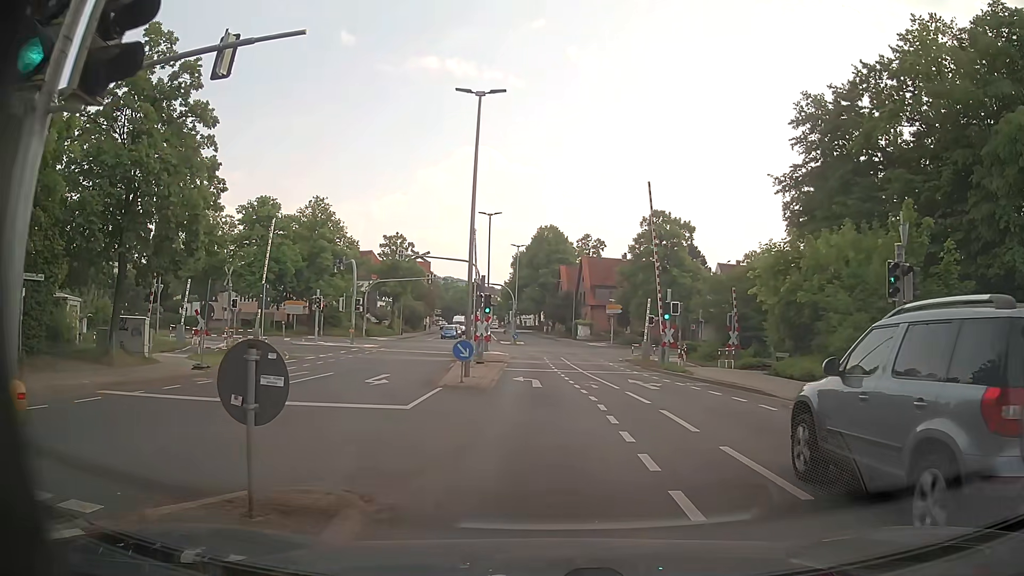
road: tertiary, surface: asphalt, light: Day
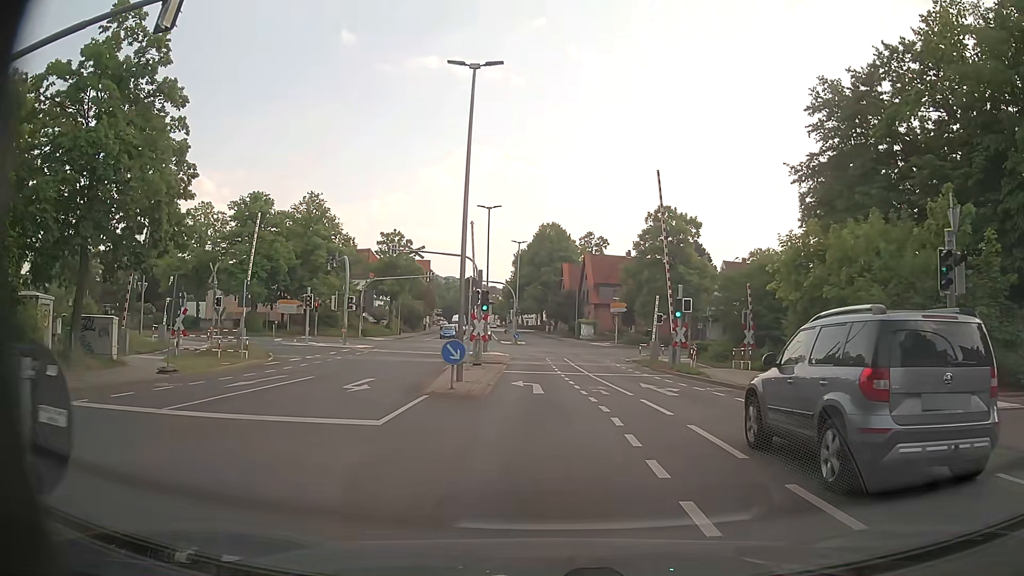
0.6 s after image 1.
(0.0, +2.6) m; -1°
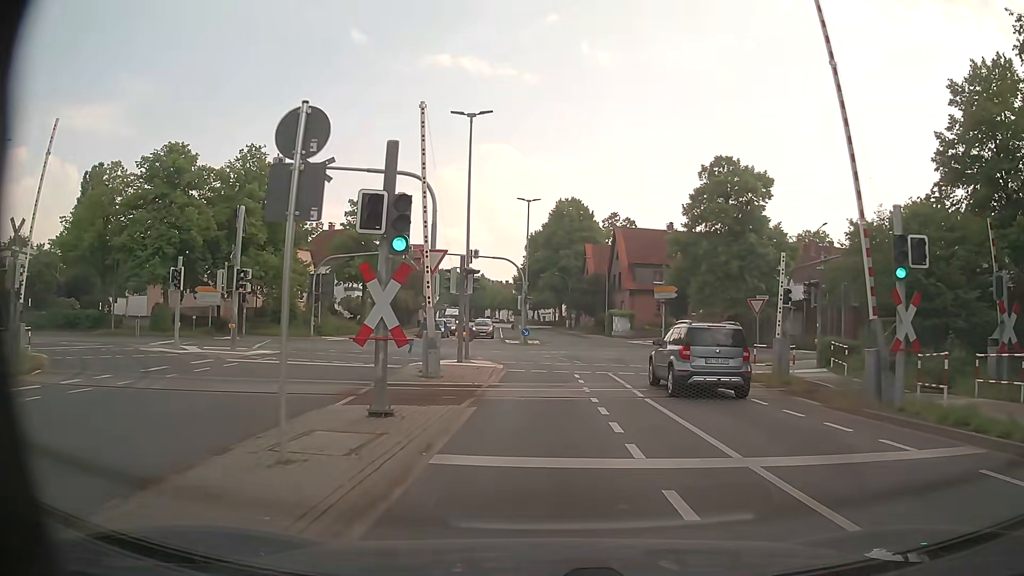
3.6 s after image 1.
(+0.3, +20.1) m; 0°
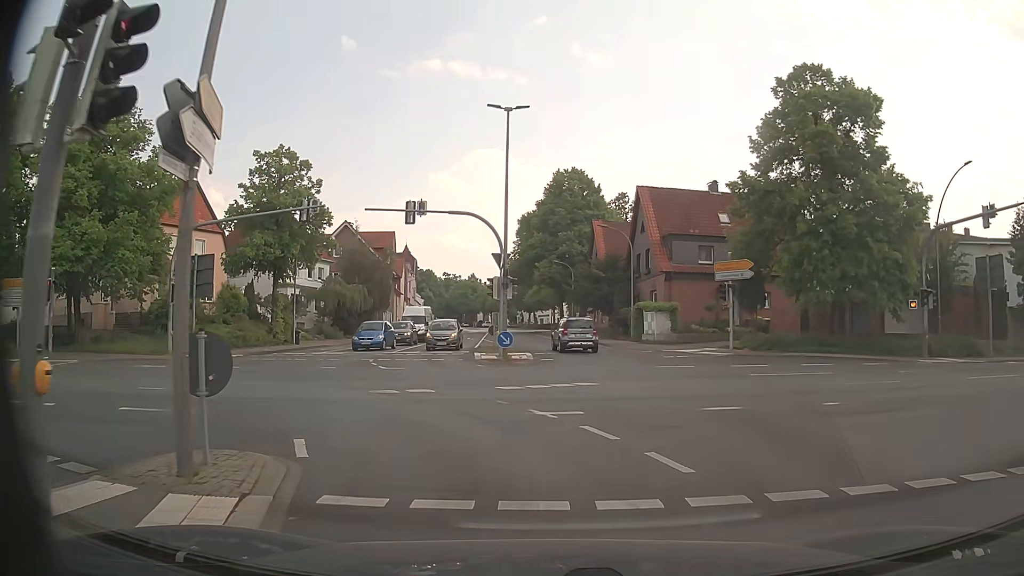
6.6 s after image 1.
(0.0, +20.4) m; 0°
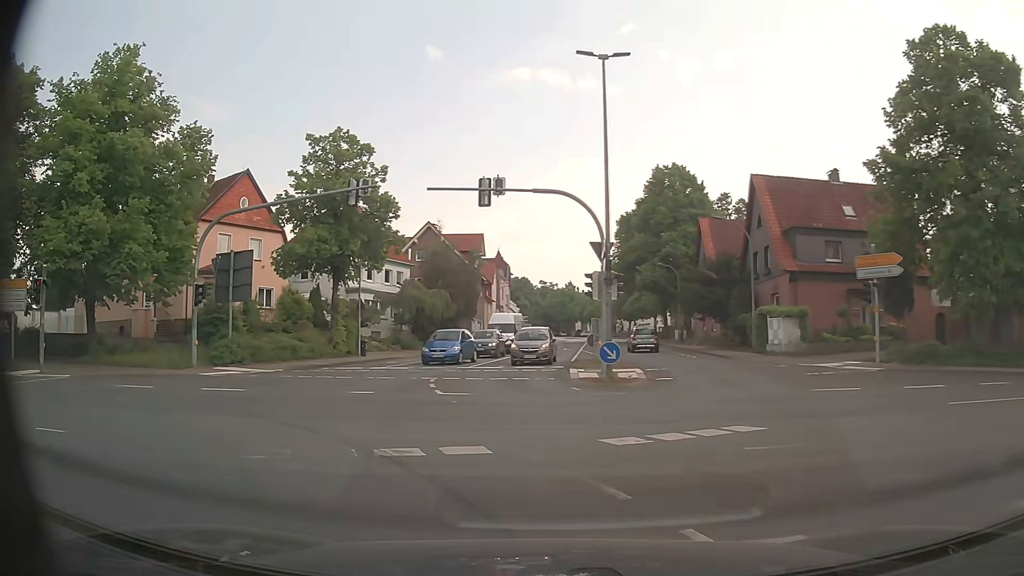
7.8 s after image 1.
(-0.2, +6.2) m; -6°
(-3, +9) (-12, +14) (-22, +13) (-32, +11) (-42, +9) (-51, +7) (-61, +5) (-71, +2) (-80, -1) (-90, -4) m
